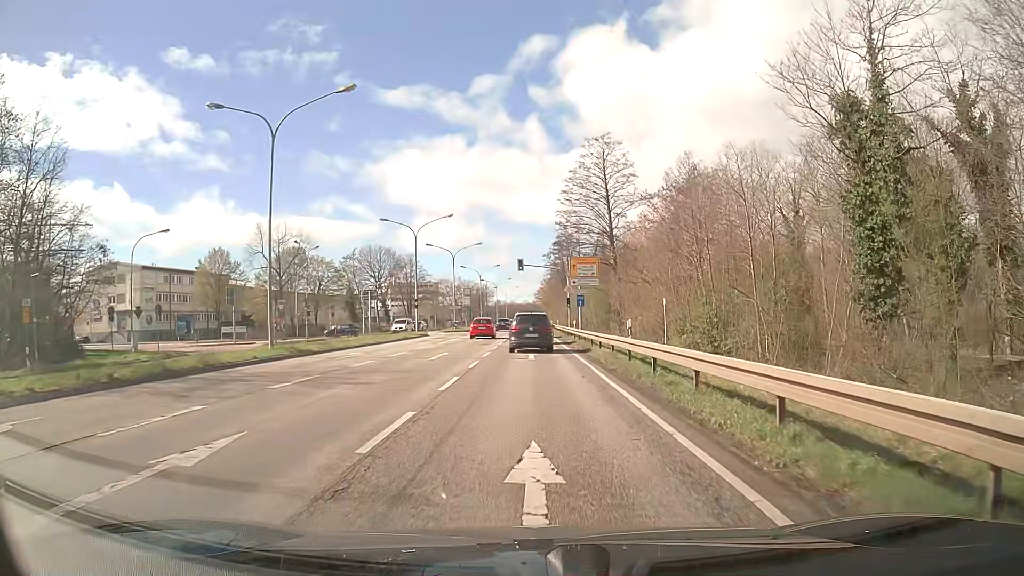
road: primary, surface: asphalt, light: Day
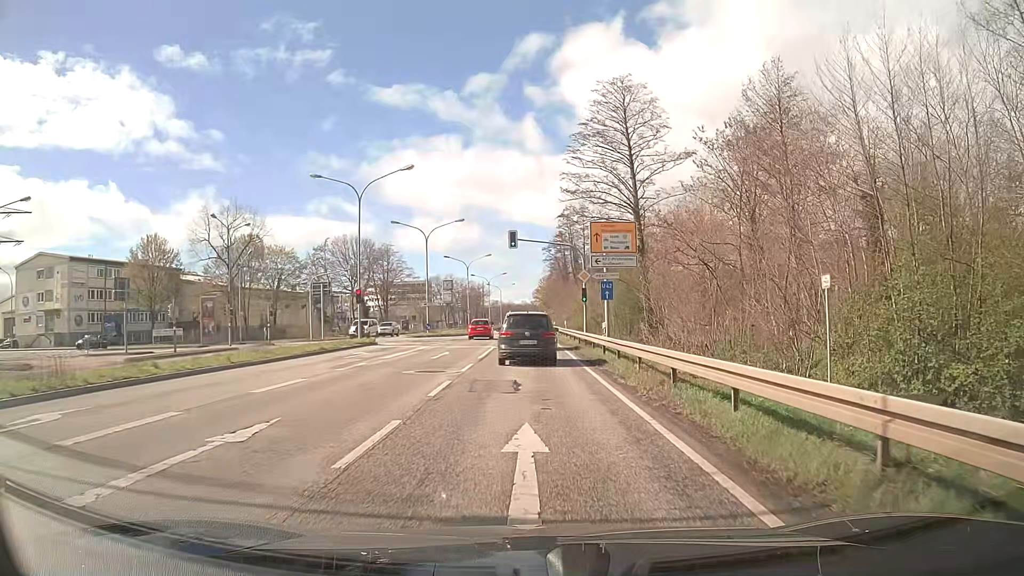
(+0.1, +18.6) m; 0°
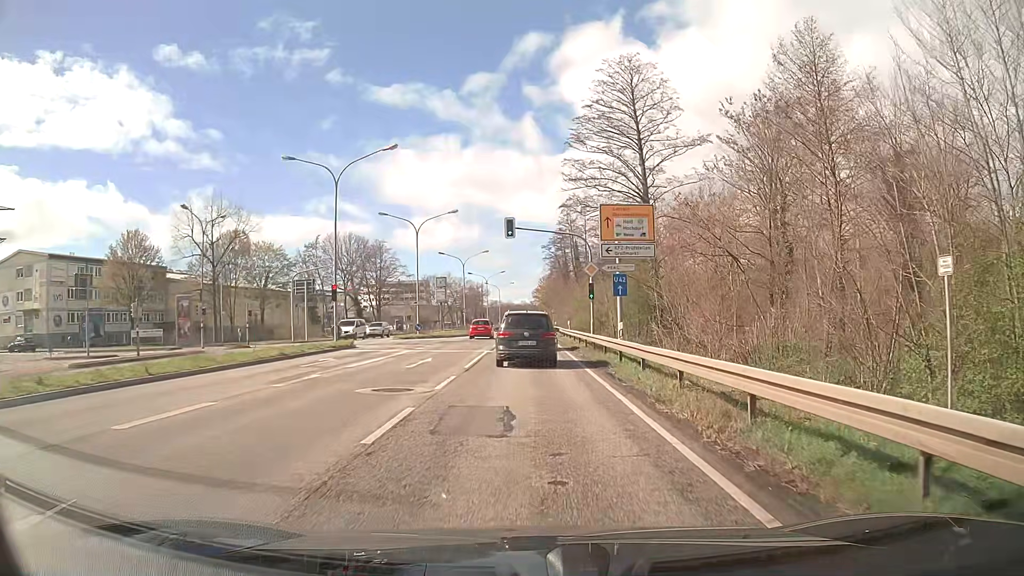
(0.0, +4.8) m; 0°
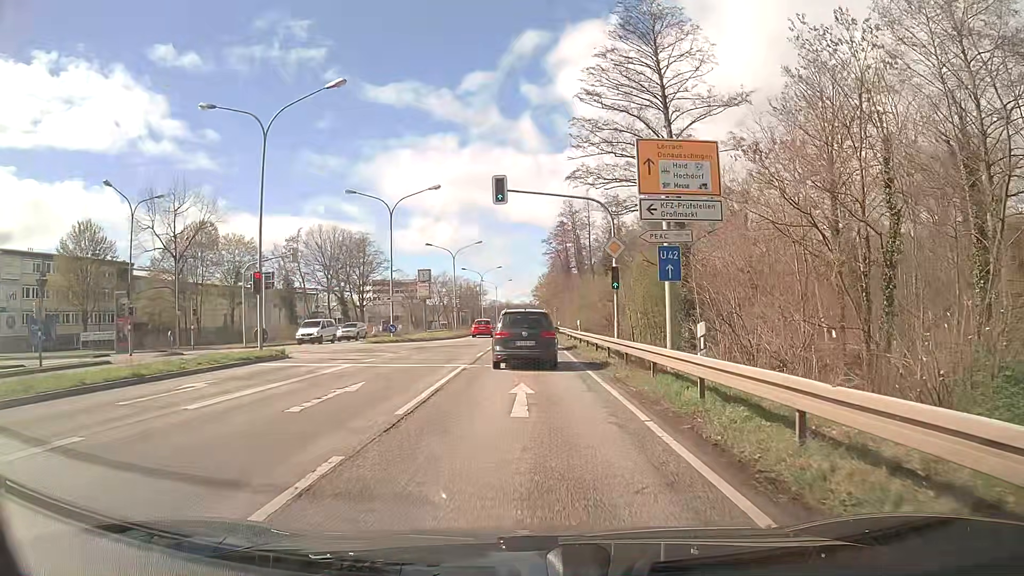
(0.0, +9.9) m; 0°
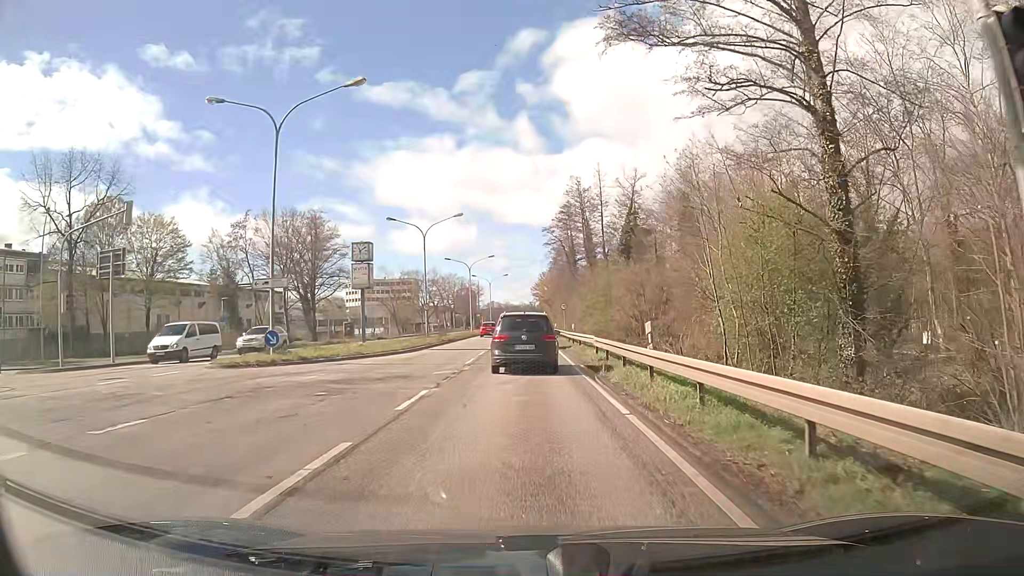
(0.0, +20.7) m; 0°
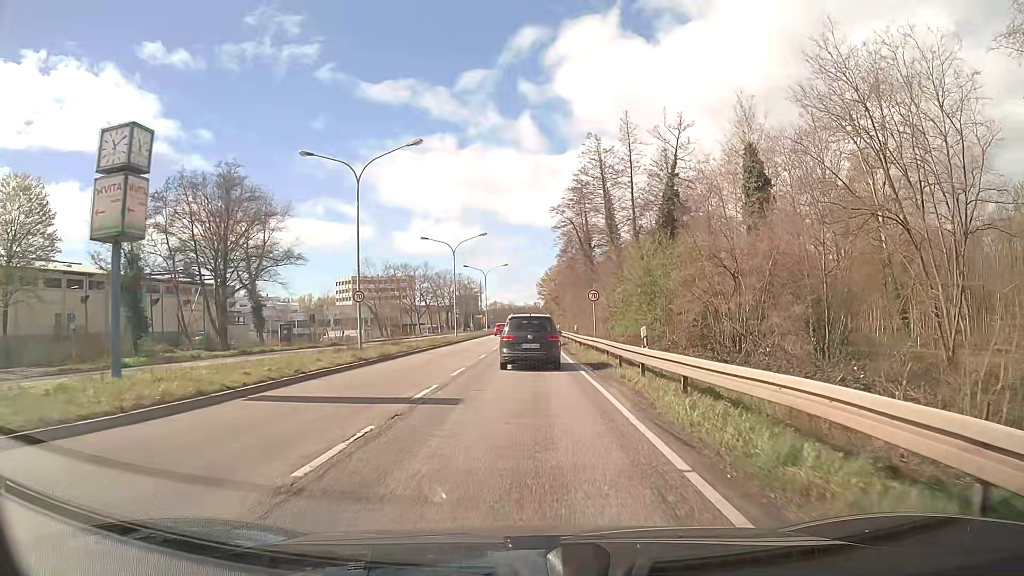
(+0.1, +22.8) m; 0°
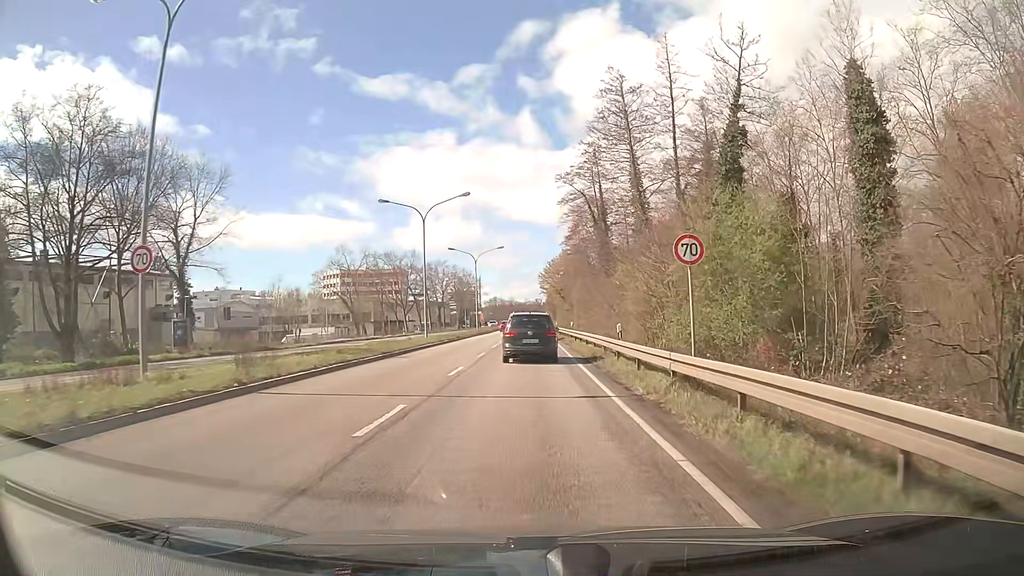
(-0.2, +19.2) m; 0°
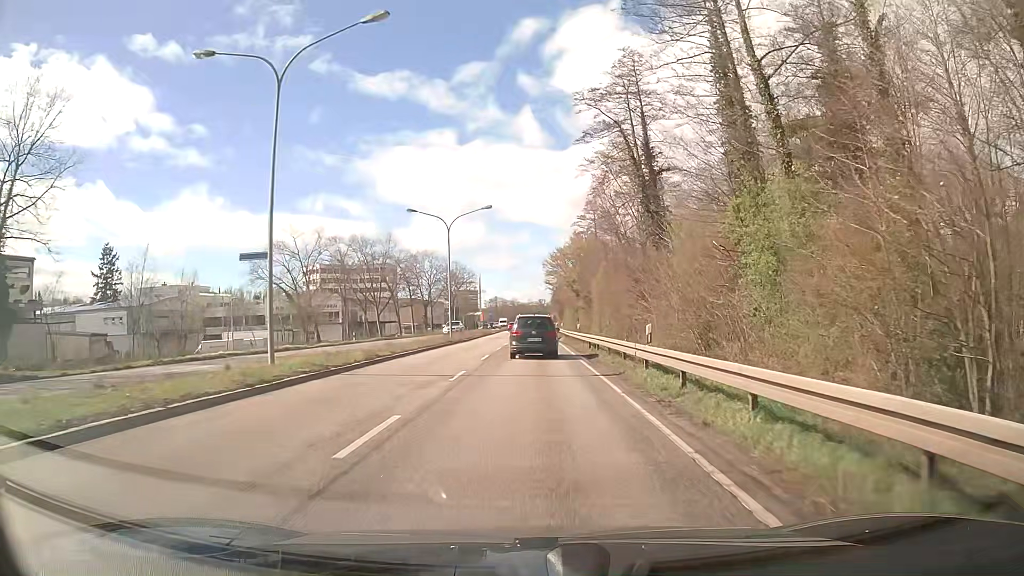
(-0.1, +28.5) m; -1°
(0, +10) (0, +20) (0, +30) (0, +40) (0, +50) (0, +60) (0, +70) (+1, +80) (+1, +90) (+1, +100) m
